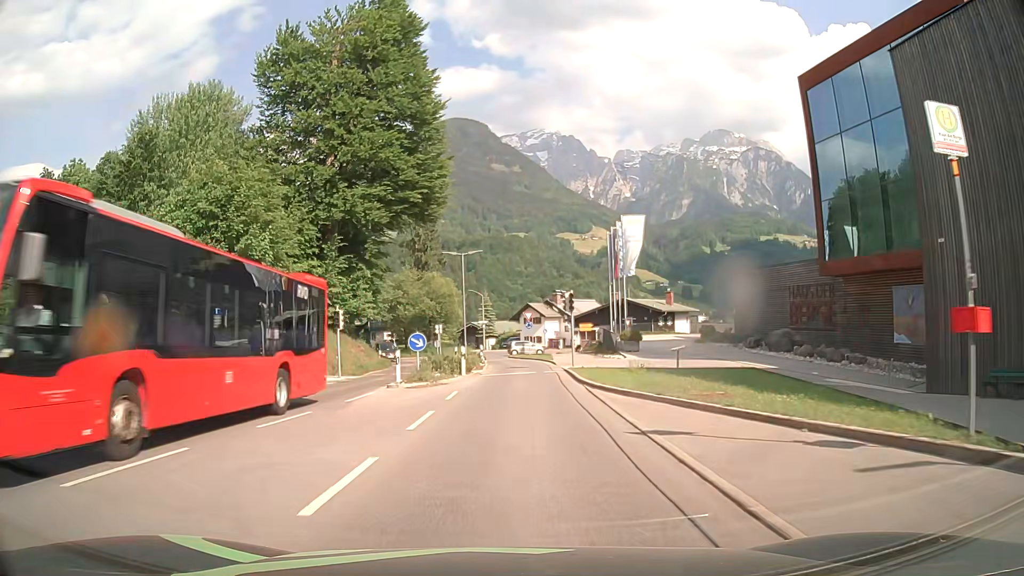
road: secondary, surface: asphalt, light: Day
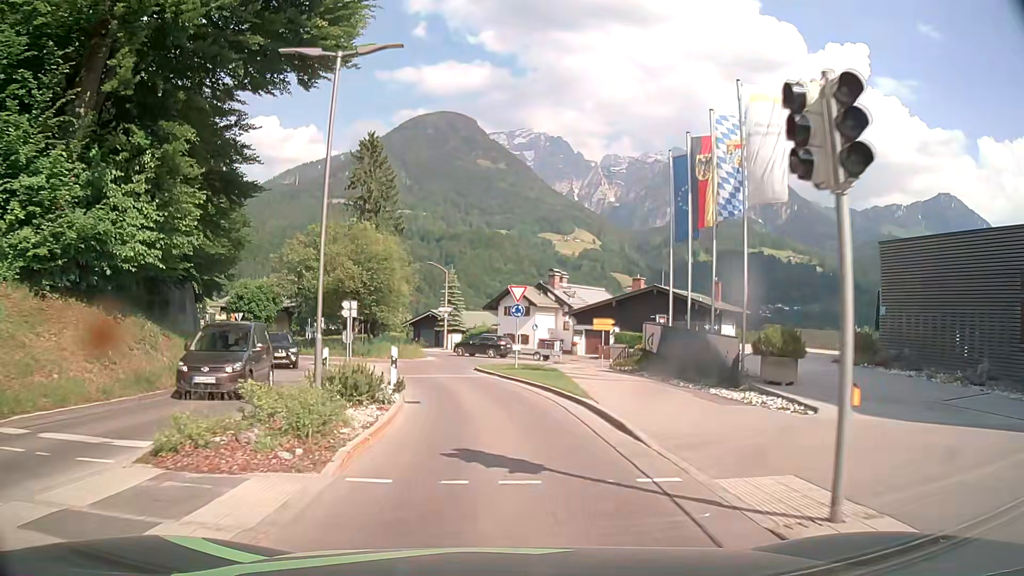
(+0.4, +26.1) m; +2°
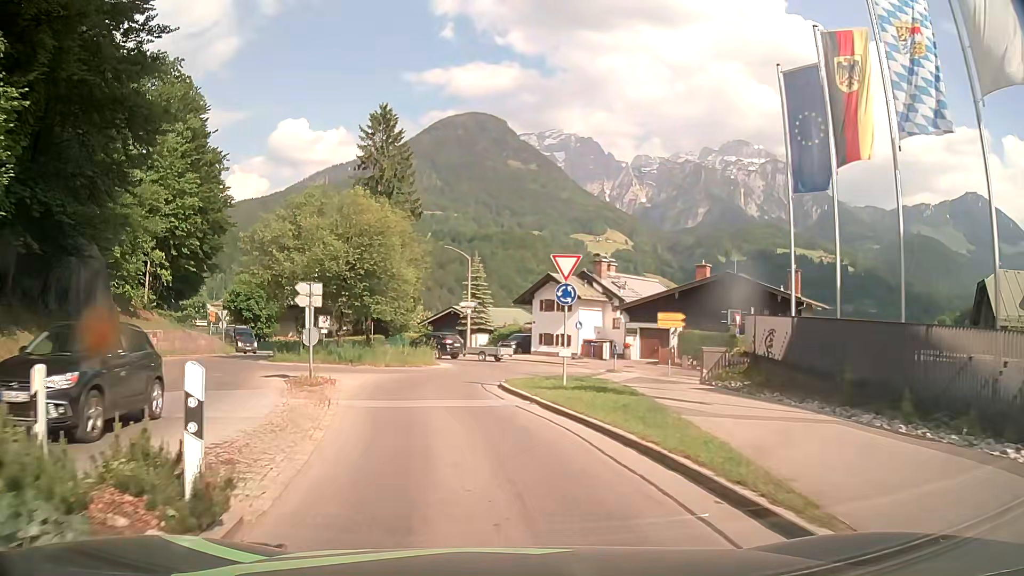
(-0.1, +10.5) m; -2°
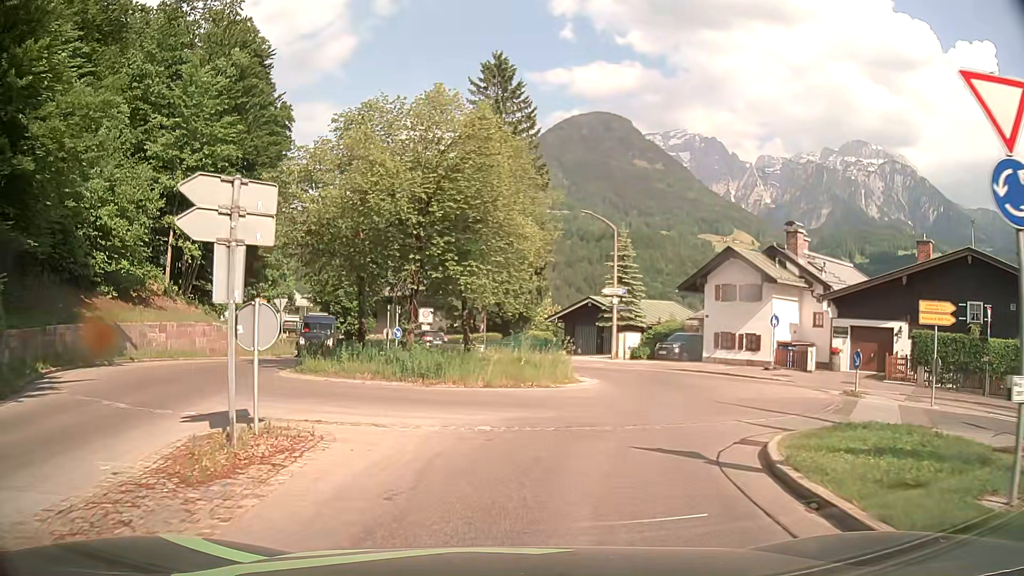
(-1.4, +13.4) m; -11°
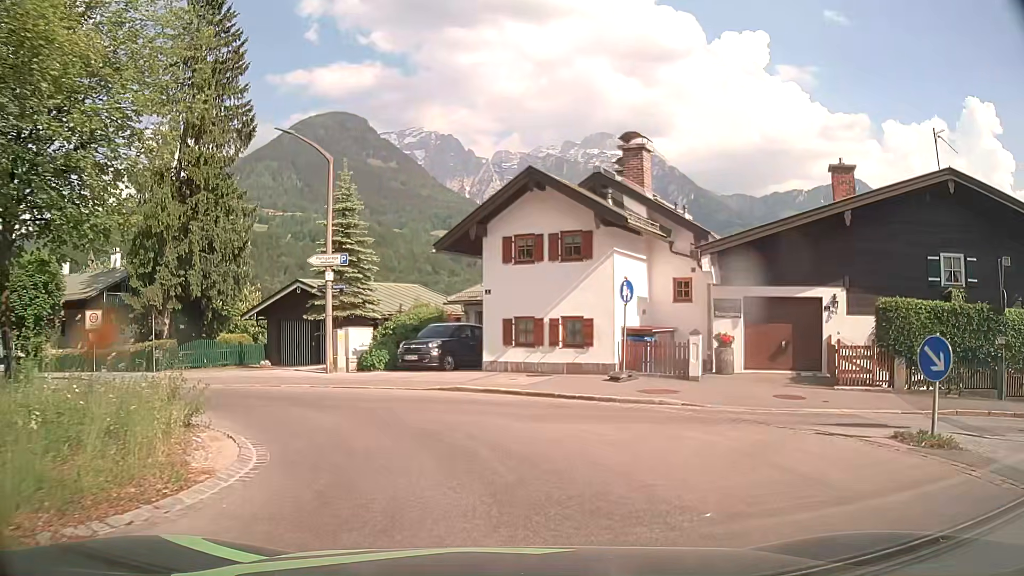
(+1.9, +14.0) m; +21°
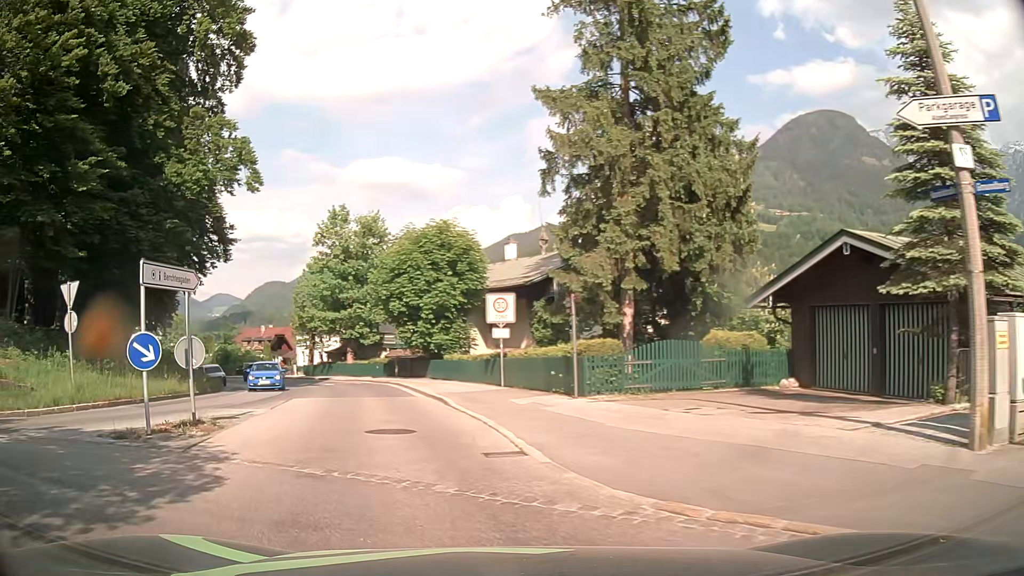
(-3.7, +14.3) m; -43°
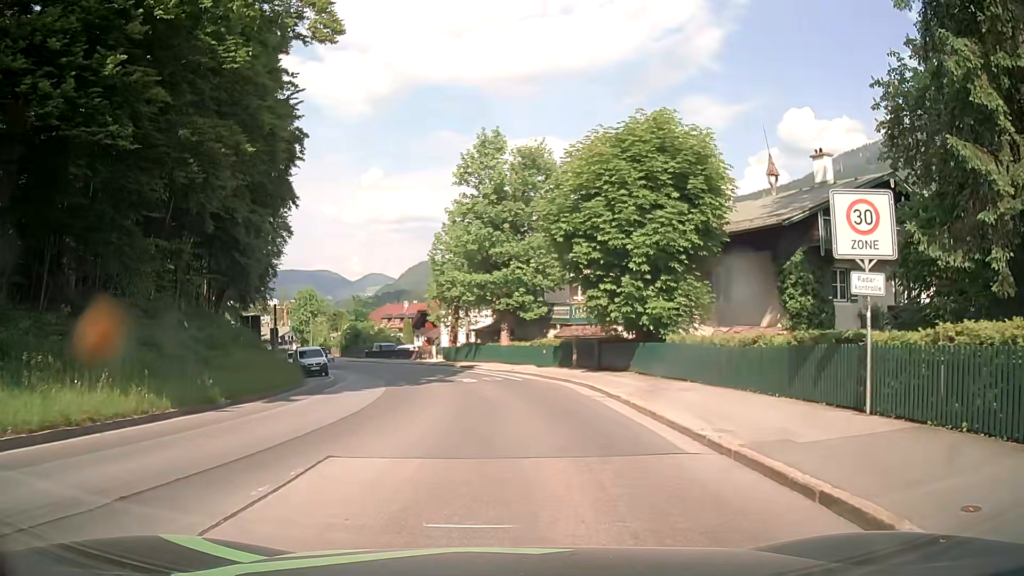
(-2.8, +15.1) m; -12°
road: tertiary
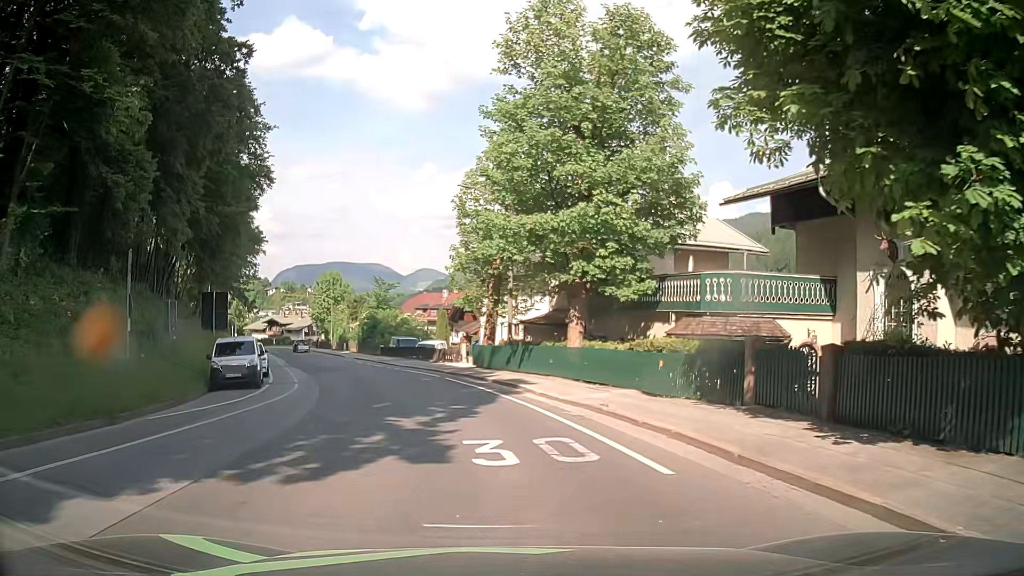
(-0.6, +17.6) m; -3°
